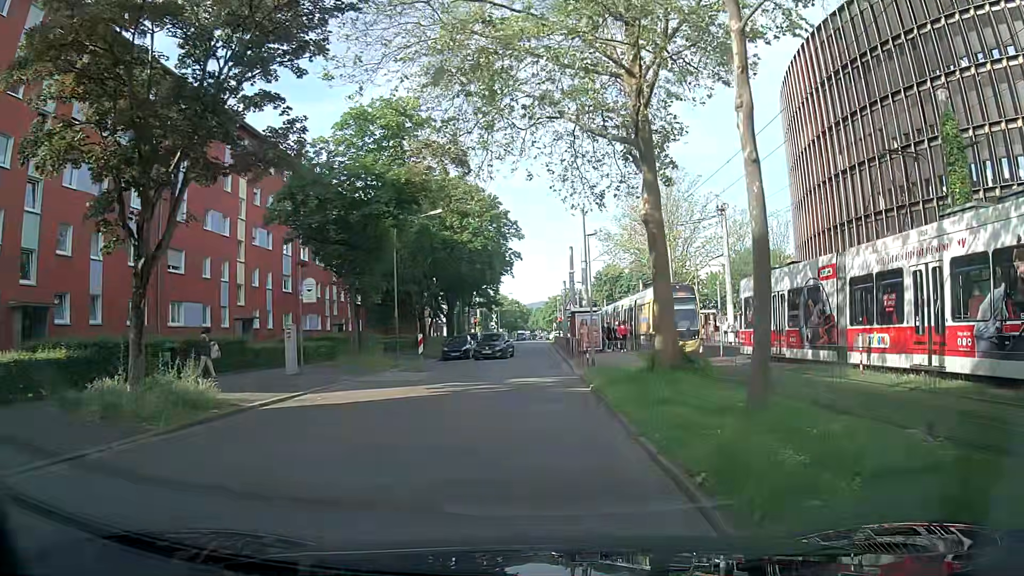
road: residential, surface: asphalt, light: Day
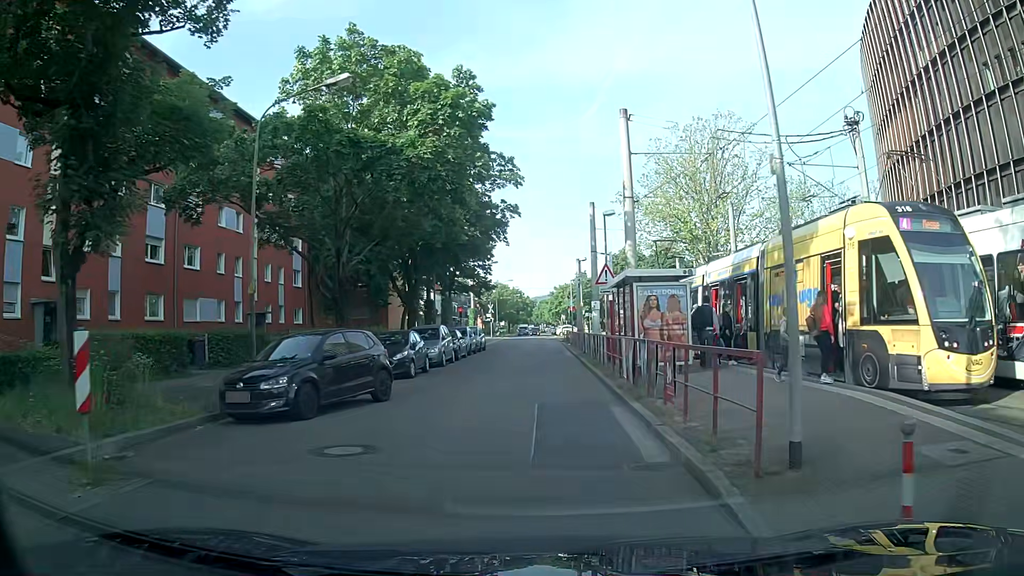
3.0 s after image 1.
(+0.3, +19.9) m; -1°
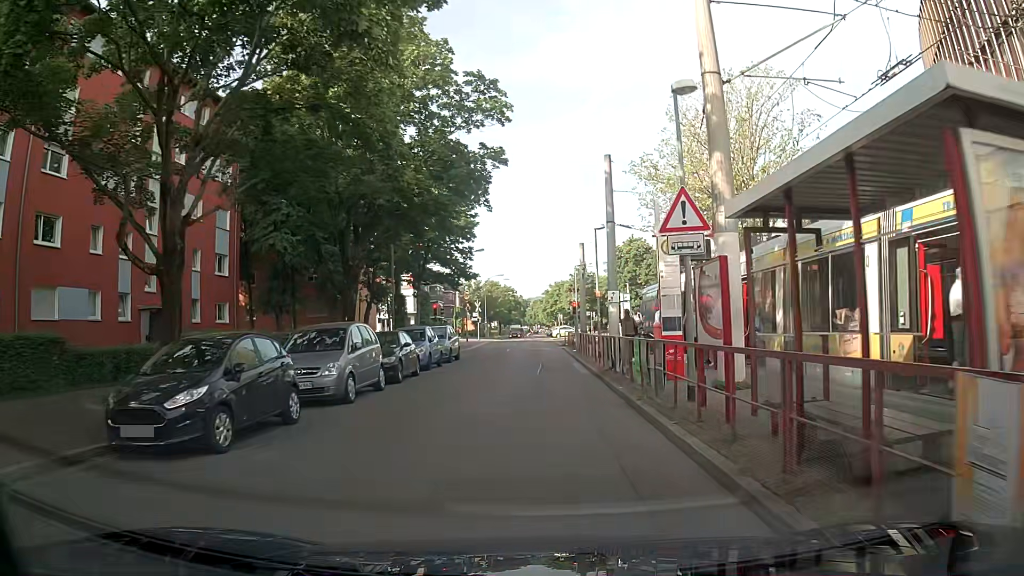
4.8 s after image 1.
(+0.3, +12.5) m; +2°
